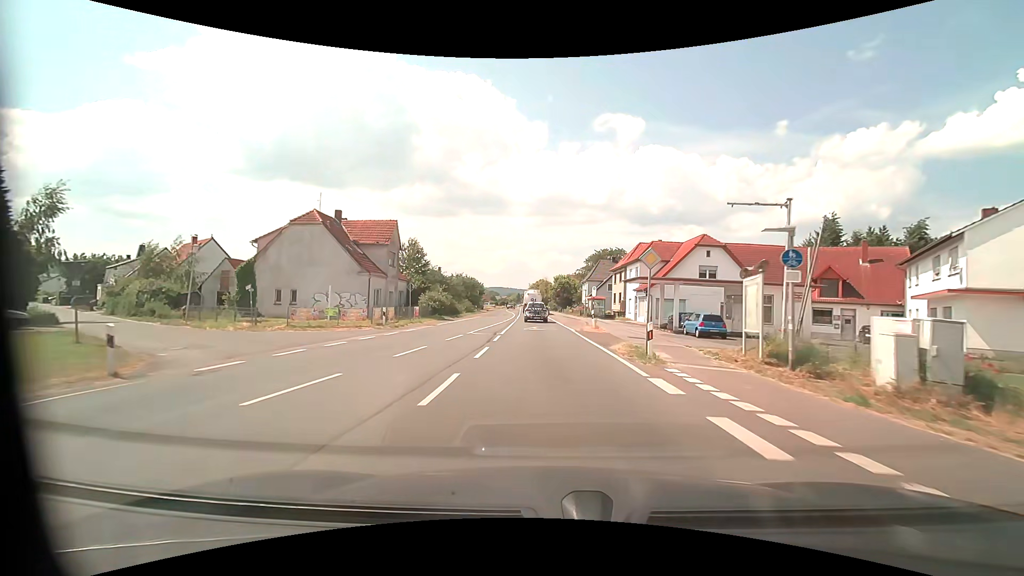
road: primary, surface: asphalt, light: Day
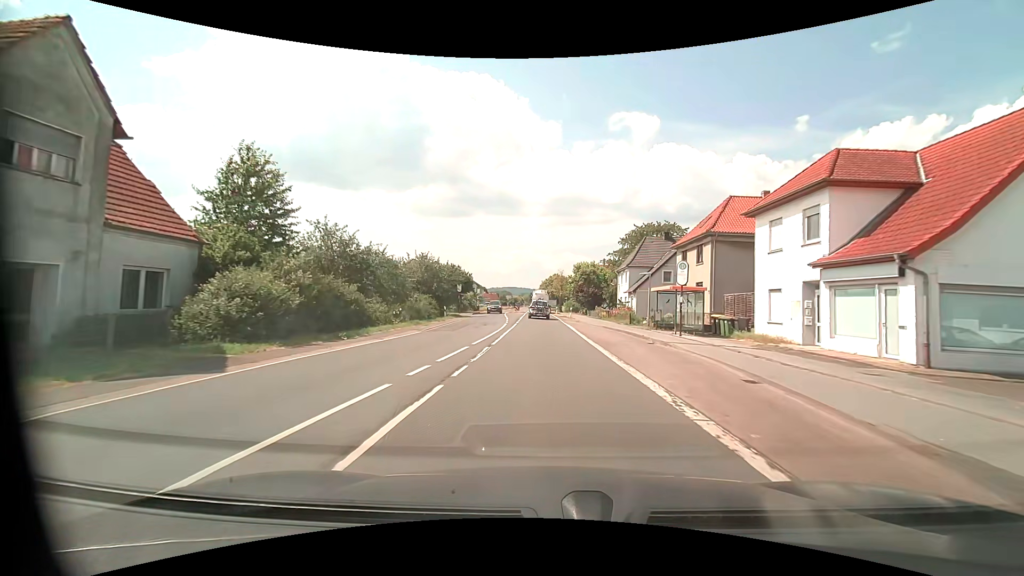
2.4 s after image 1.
(-0.4, +31.2) m; -2°
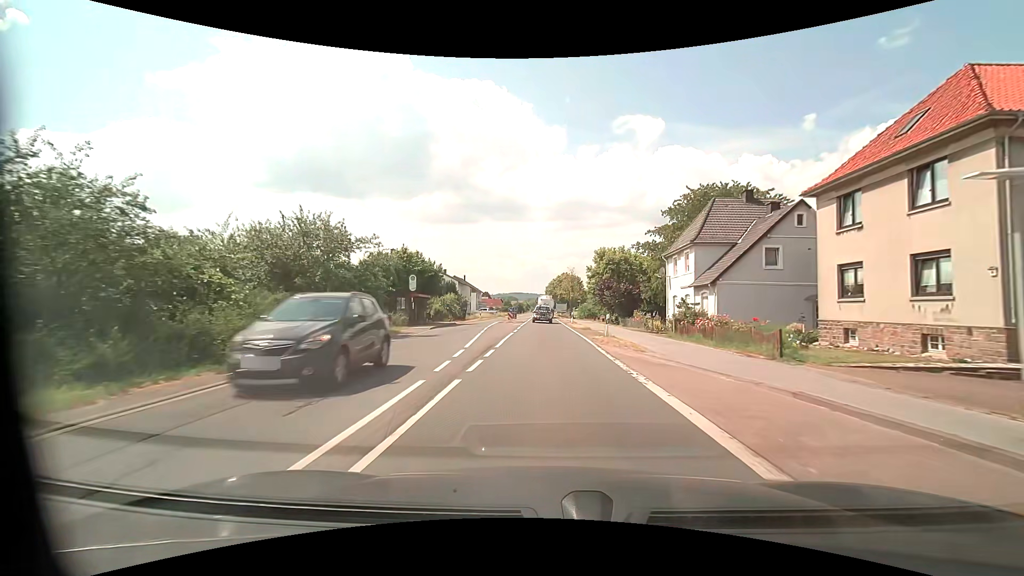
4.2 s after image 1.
(-0.1, +23.4) m; -1°
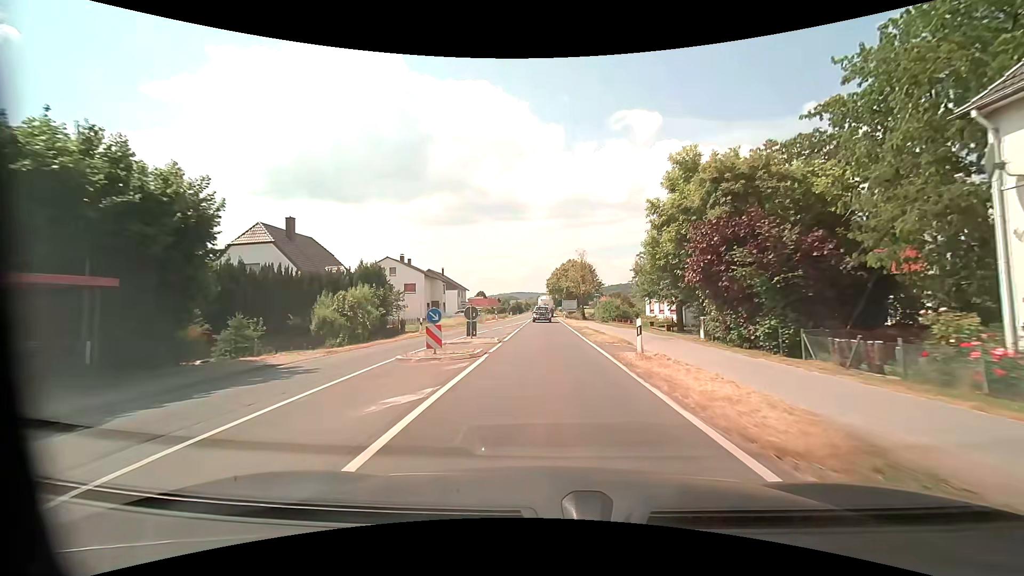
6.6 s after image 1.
(0.0, +31.0) m; 0°
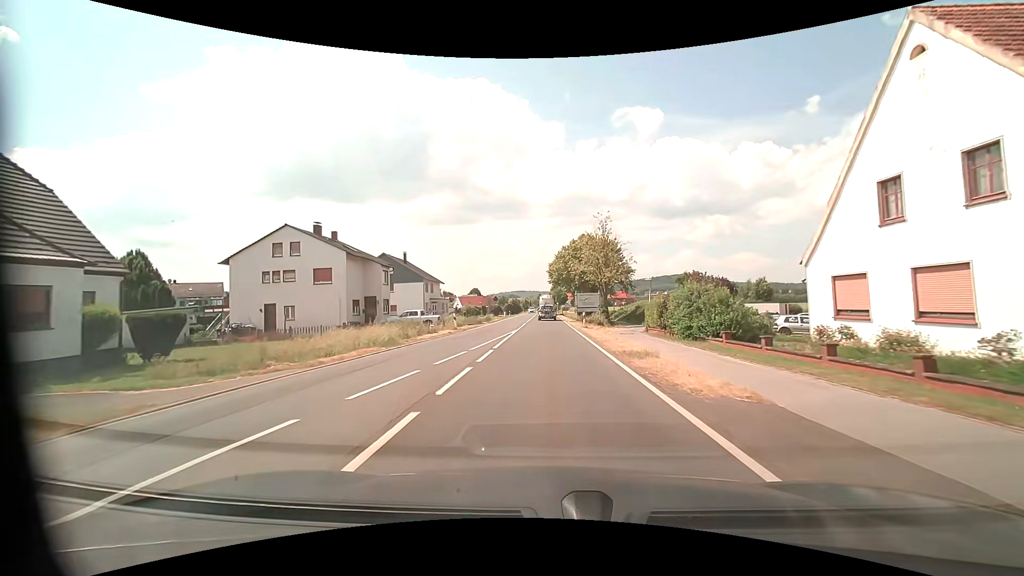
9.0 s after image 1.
(-0.2, +31.1) m; -1°
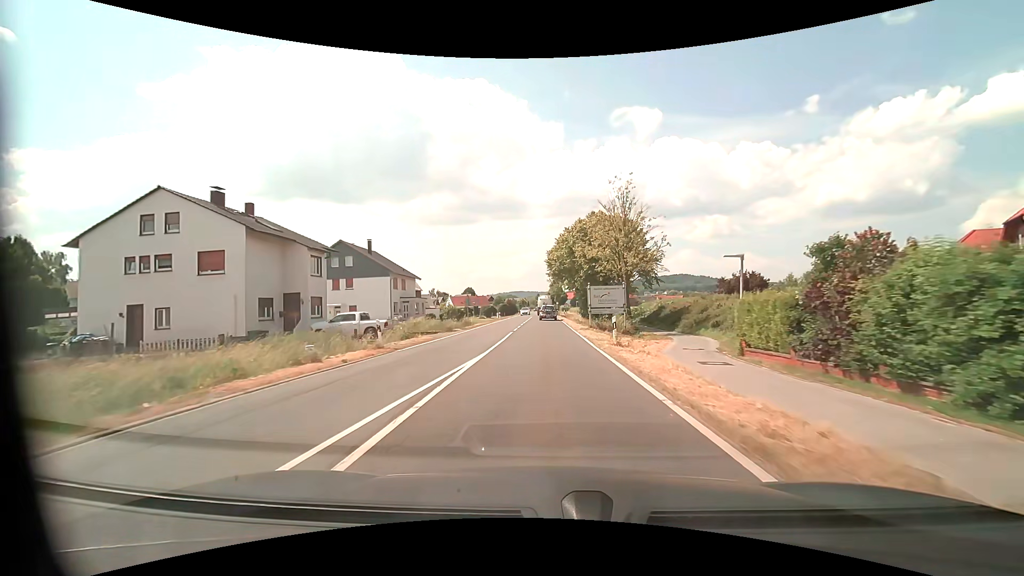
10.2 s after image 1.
(+0.1, +15.6) m; 0°
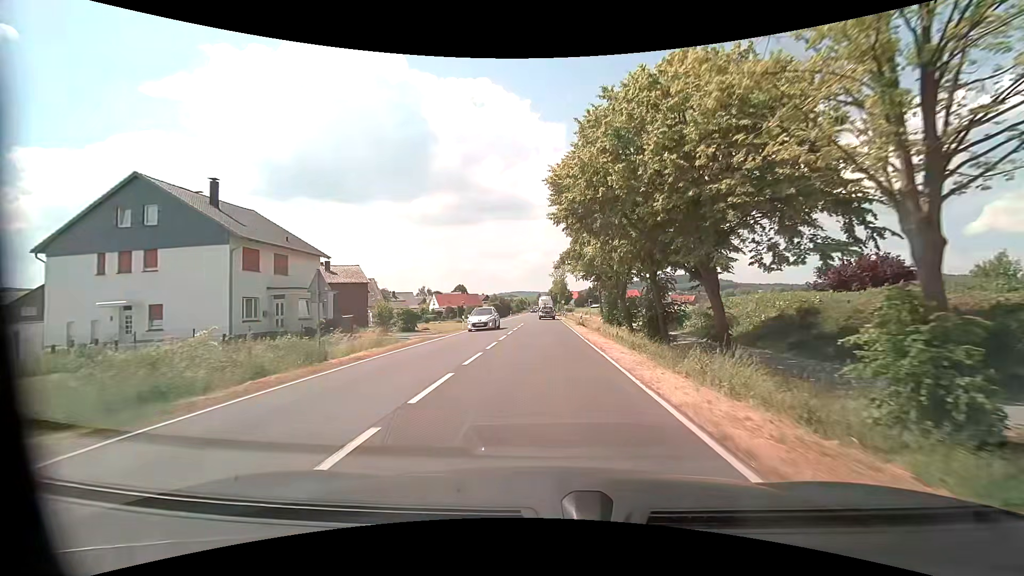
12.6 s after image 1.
(0.0, +31.3) m; 0°
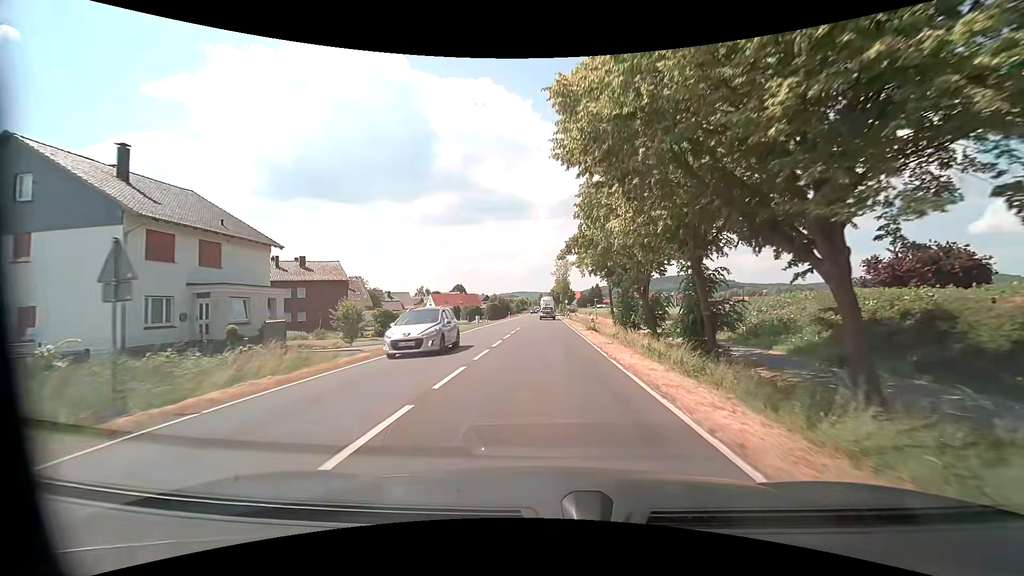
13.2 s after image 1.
(0.0, +7.8) m; 0°
(0, +10) (0, +20) (0, +30) (0, +40) (0, +50) (0, +60) (0, +70) (0, +80) (0, +90) (0, +100) m
